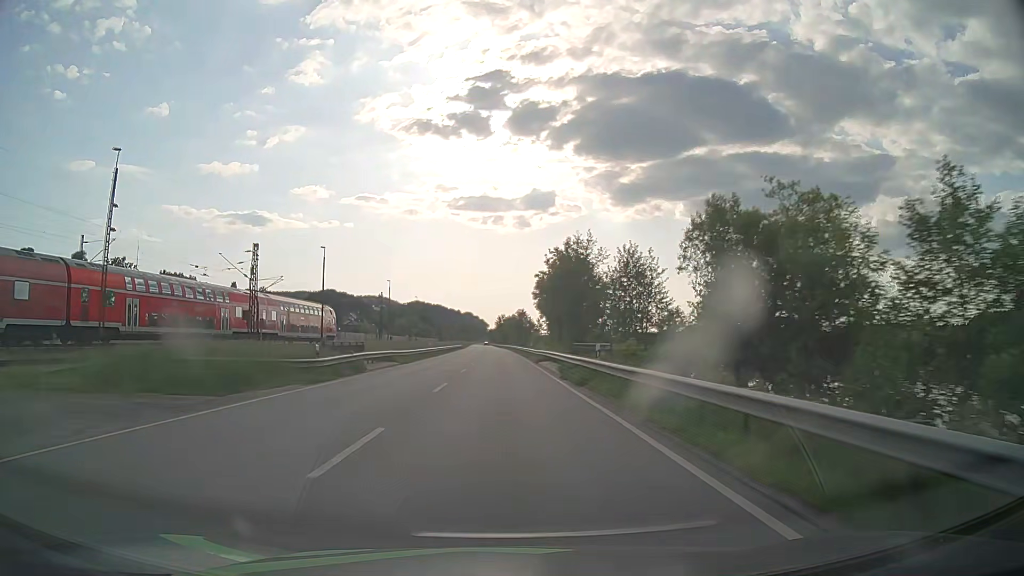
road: primary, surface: asphalt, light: Day
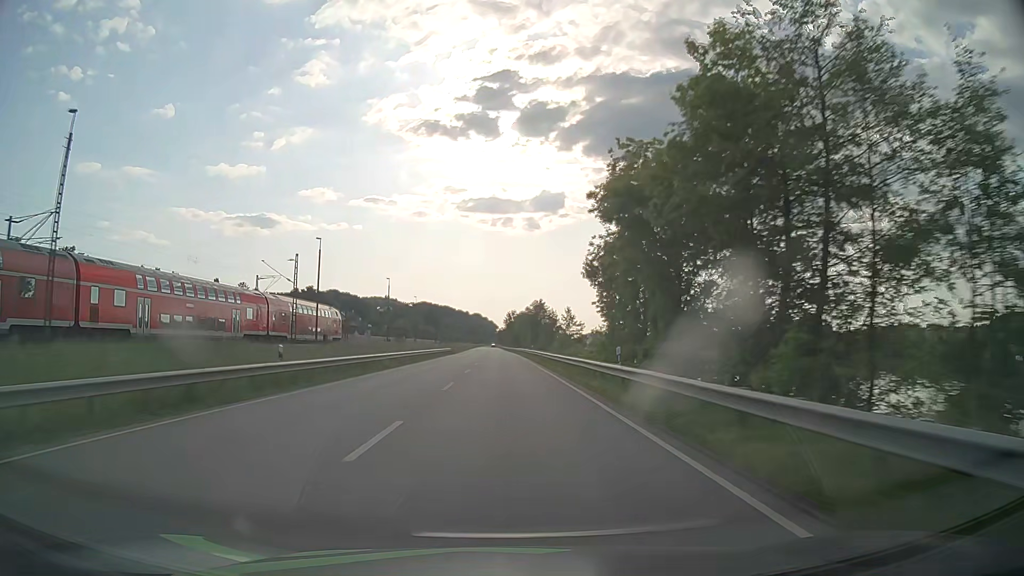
(-0.3, +47.3) m; -1°
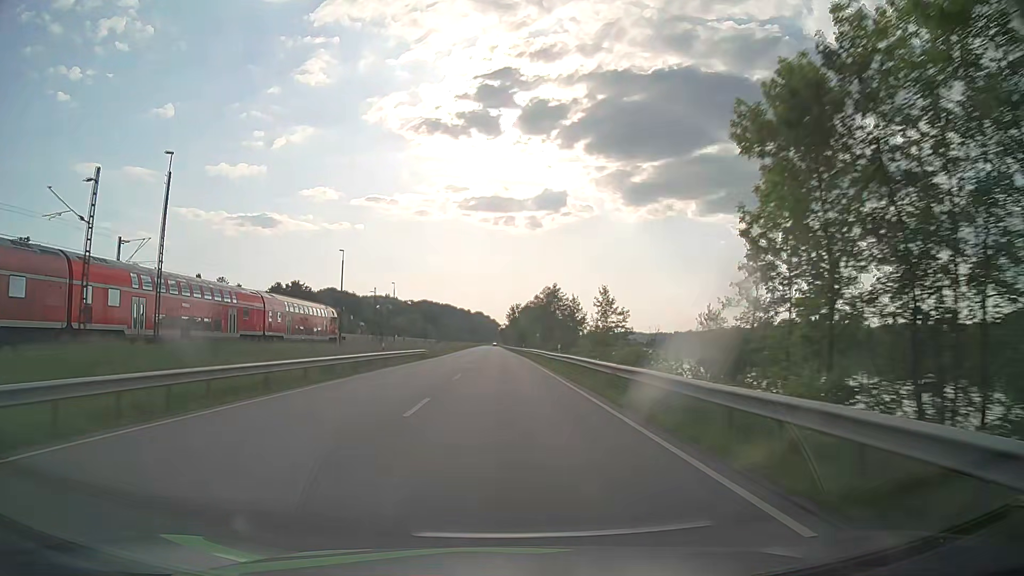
(-0.2, +31.6) m; -1°
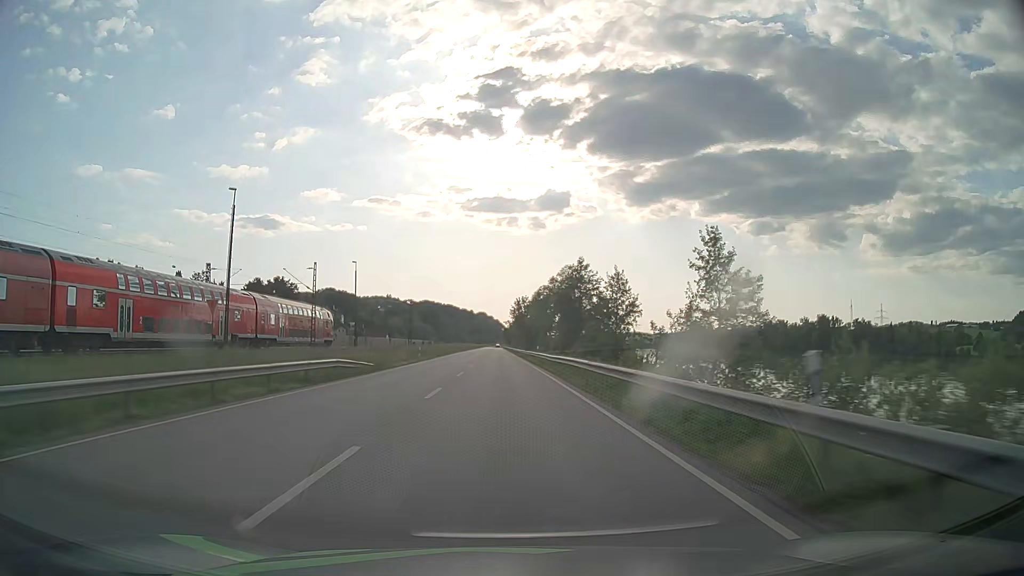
(0.0, +31.6) m; 0°
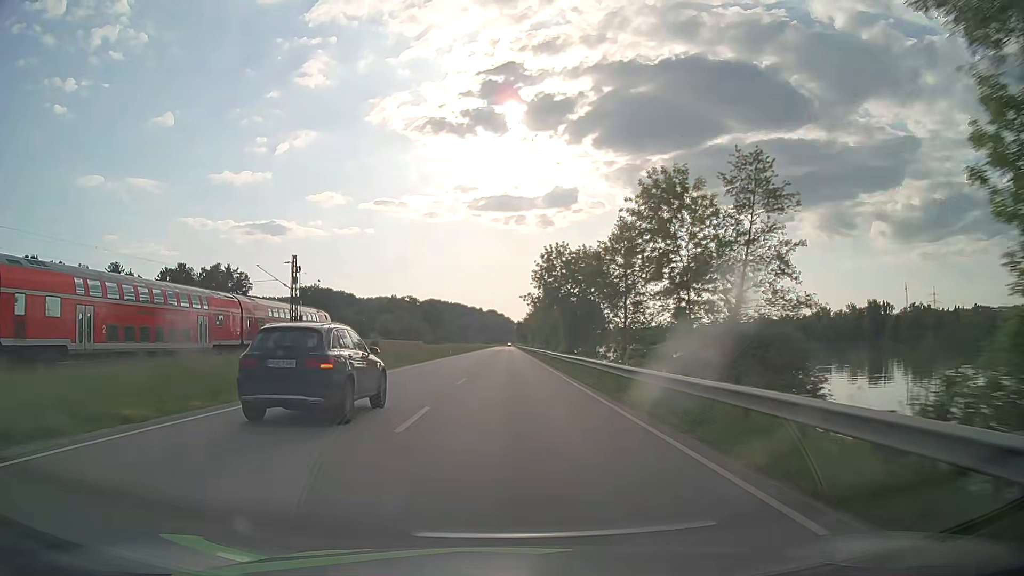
(-0.9, +79.0) m; -1°
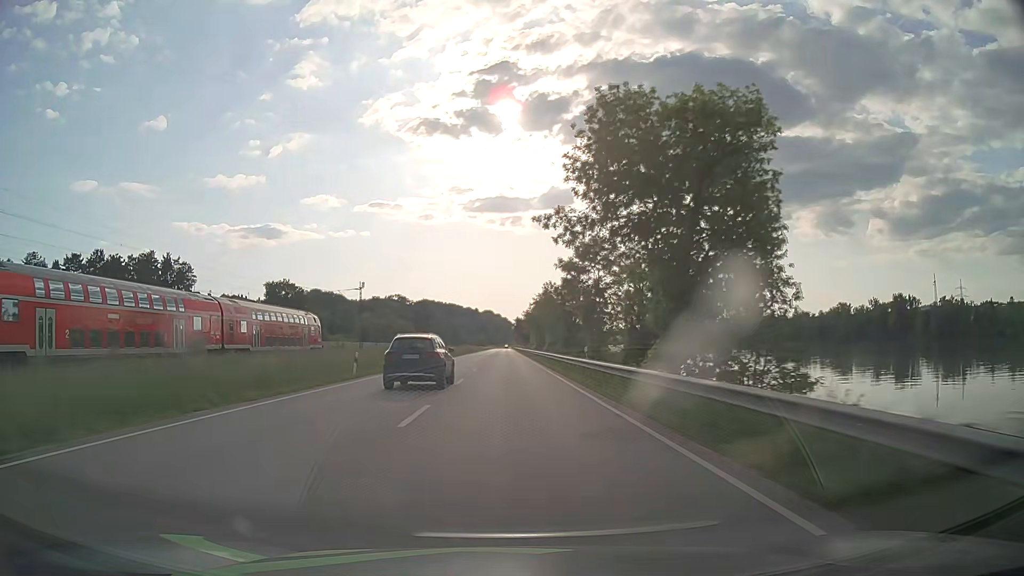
(+0.1, +47.4) m; 0°
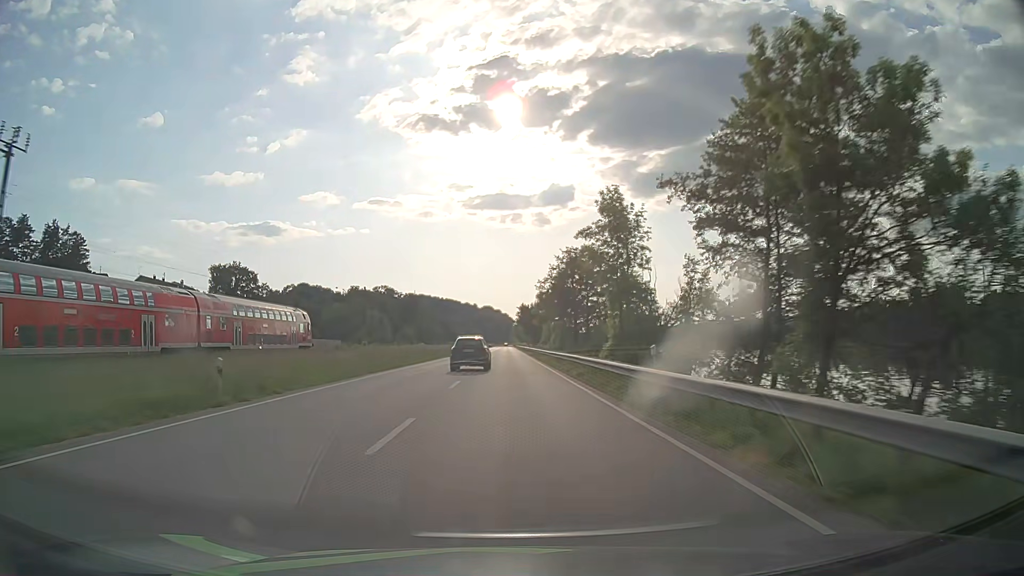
(0.0, +63.1) m; 0°
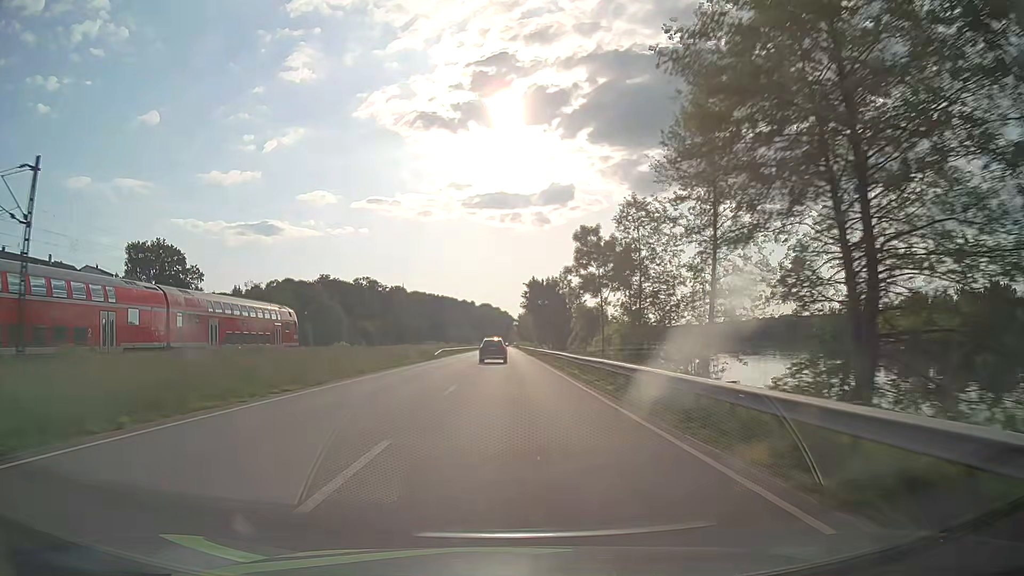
(0.0, +63.2) m; 0°
(0, +10) (0, +20) (0, +30) (0, +40) (0, +50) (0, +60) (0, +70) (0, +80) (0, +90) (0, +100) m
